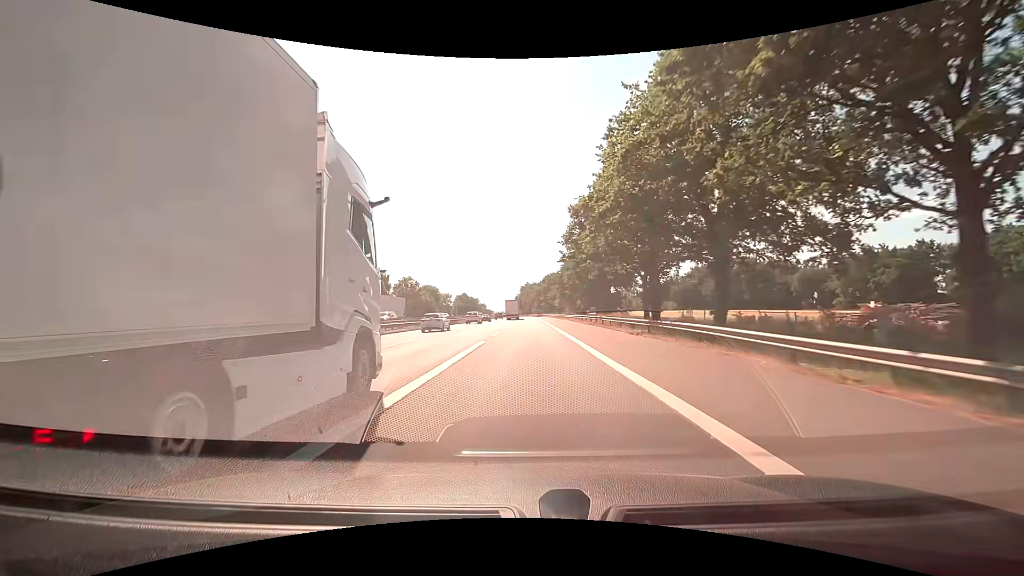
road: motorway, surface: asphalt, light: Day
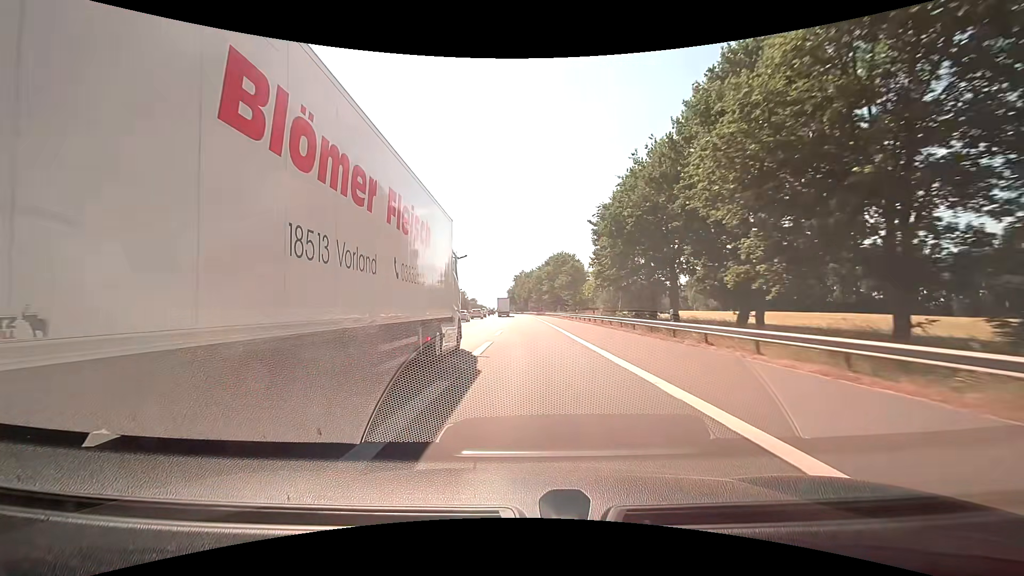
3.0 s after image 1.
(+0.2, +61.0) m; 0°
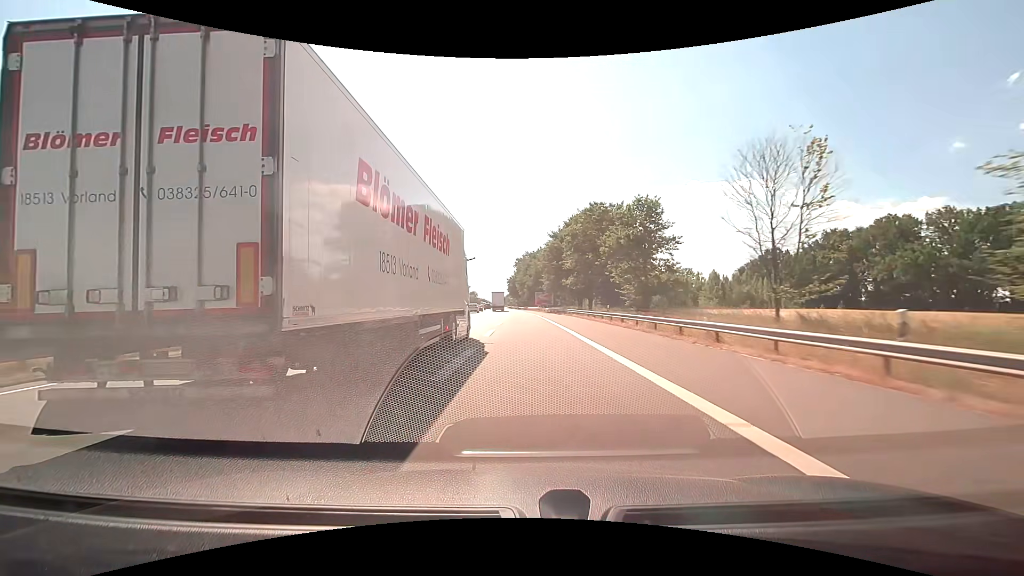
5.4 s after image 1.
(+0.1, +53.3) m; 0°
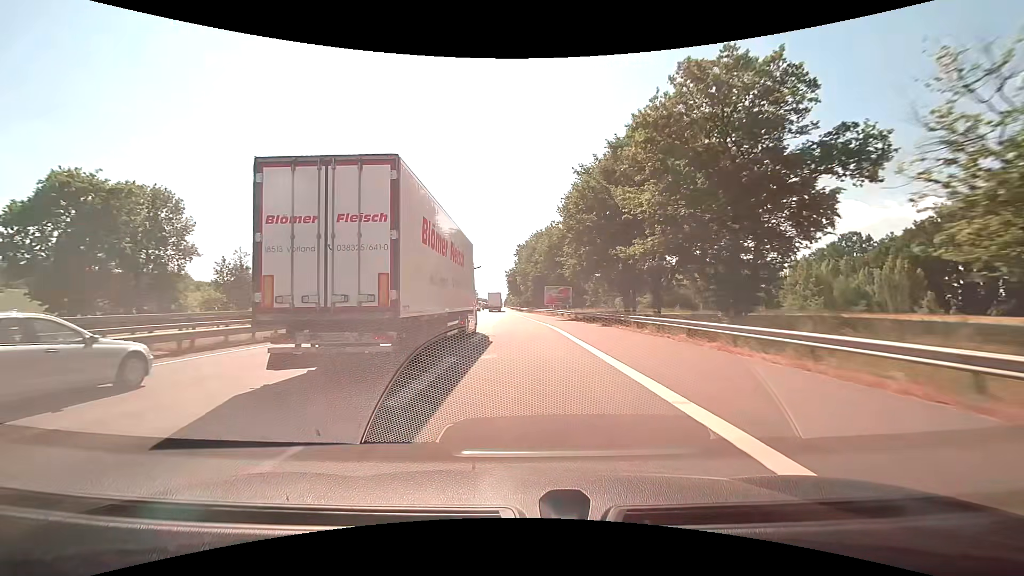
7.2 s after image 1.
(-0.1, +37.9) m; 0°
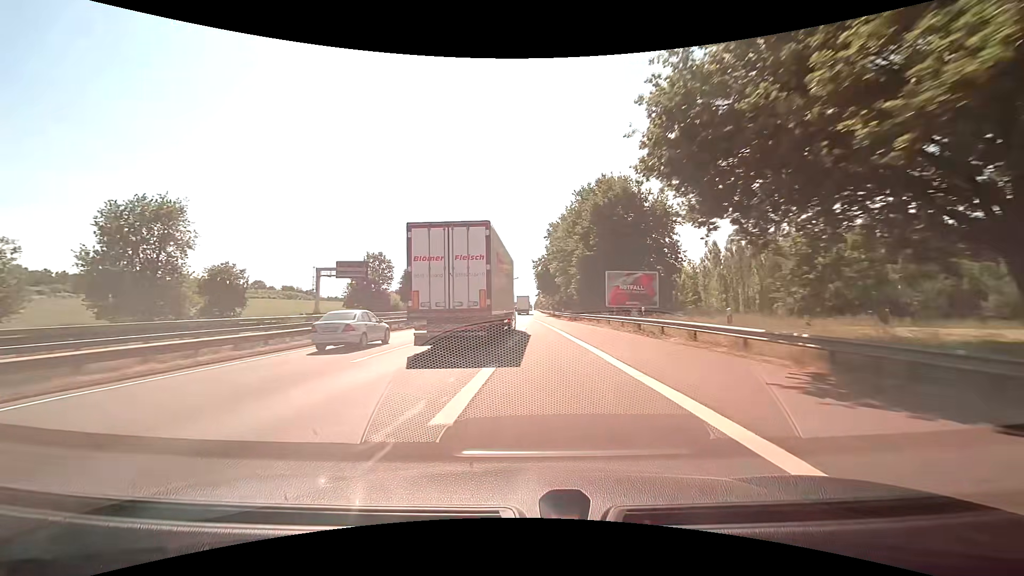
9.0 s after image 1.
(-0.9, +36.4) m; -3°
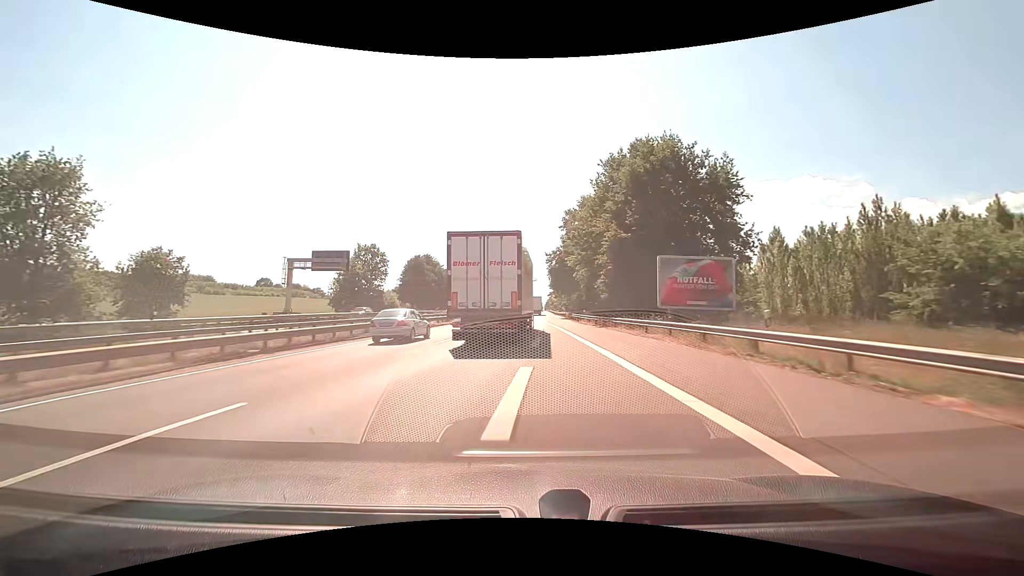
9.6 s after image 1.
(-0.1, +12.4) m; -1°
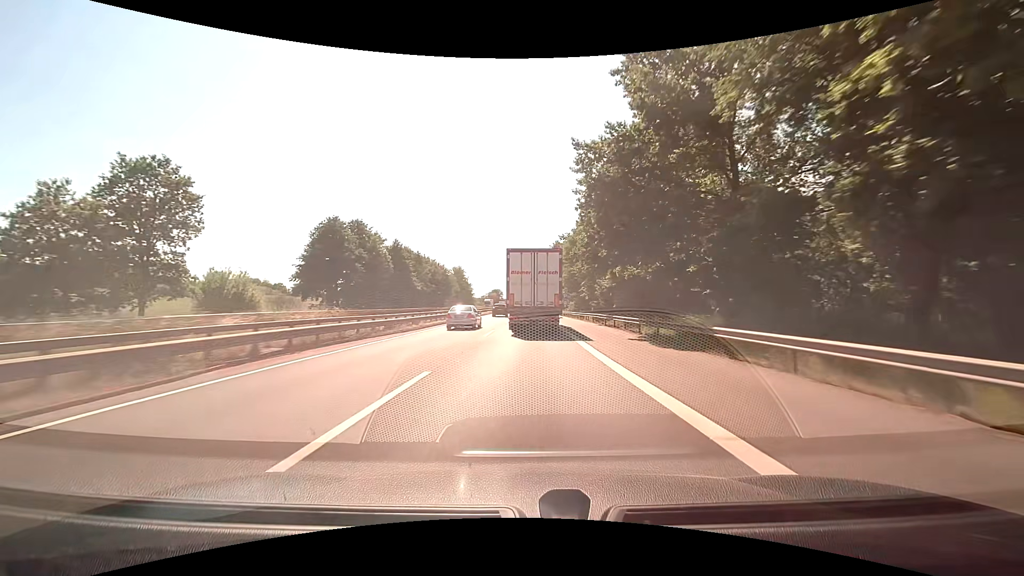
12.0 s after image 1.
(-0.1, +51.7) m; +1°
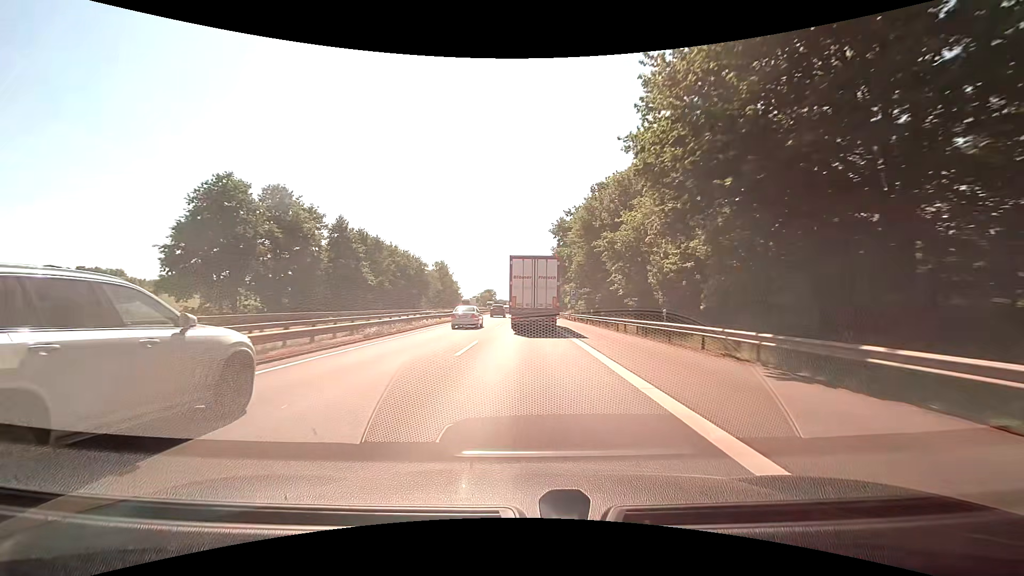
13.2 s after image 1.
(+0.2, +26.5) m; +1°
(0, +10) (0, +20) (0, +30) (0, +40) (0, +50) (0, +60) (+1, +70) (+1, +80) (+1, +90) (+1, +100) m
